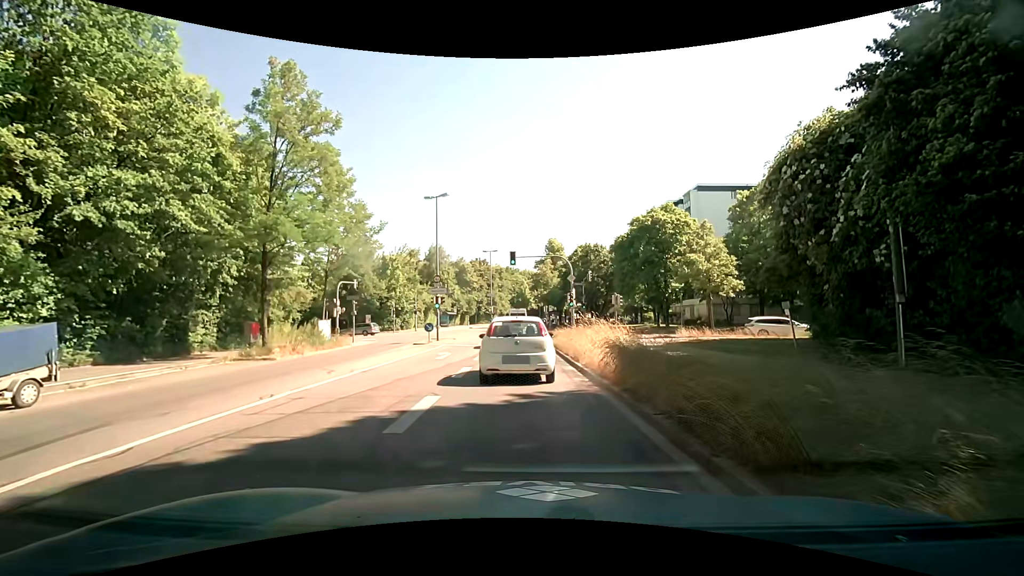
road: secondary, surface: asphalt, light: Day
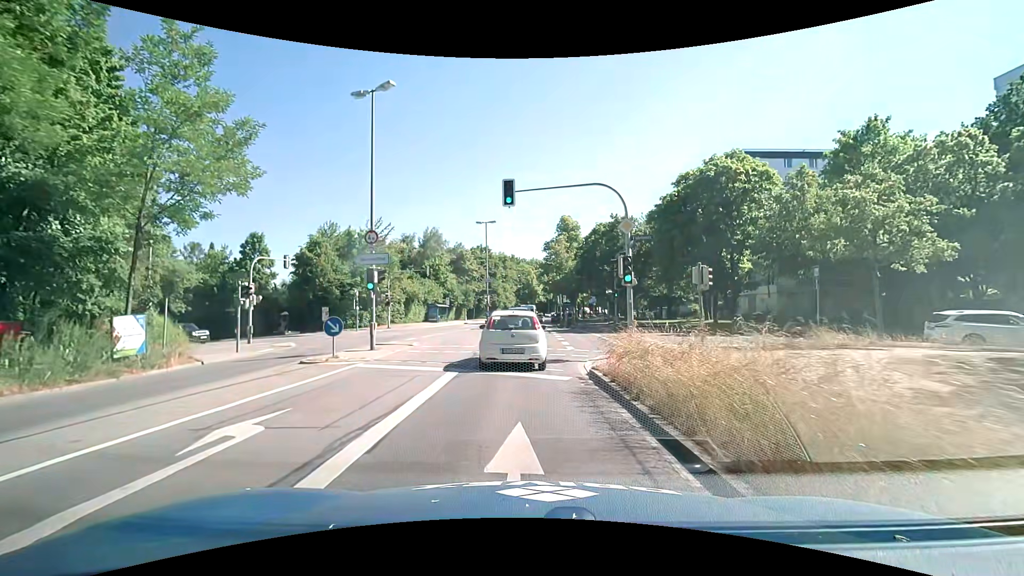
(0.0, +16.3) m; -1°
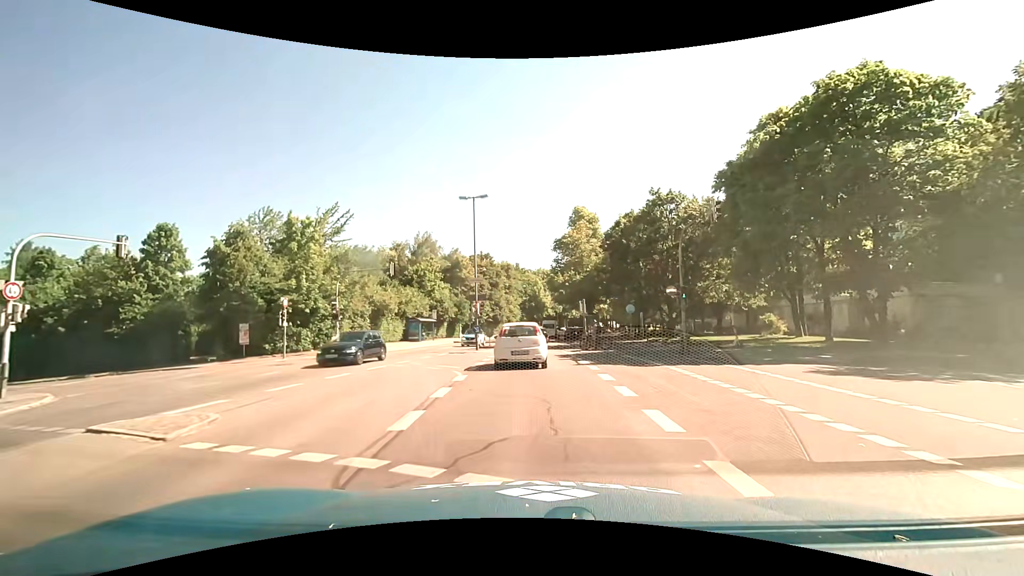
(-0.1, +15.8) m; -1°
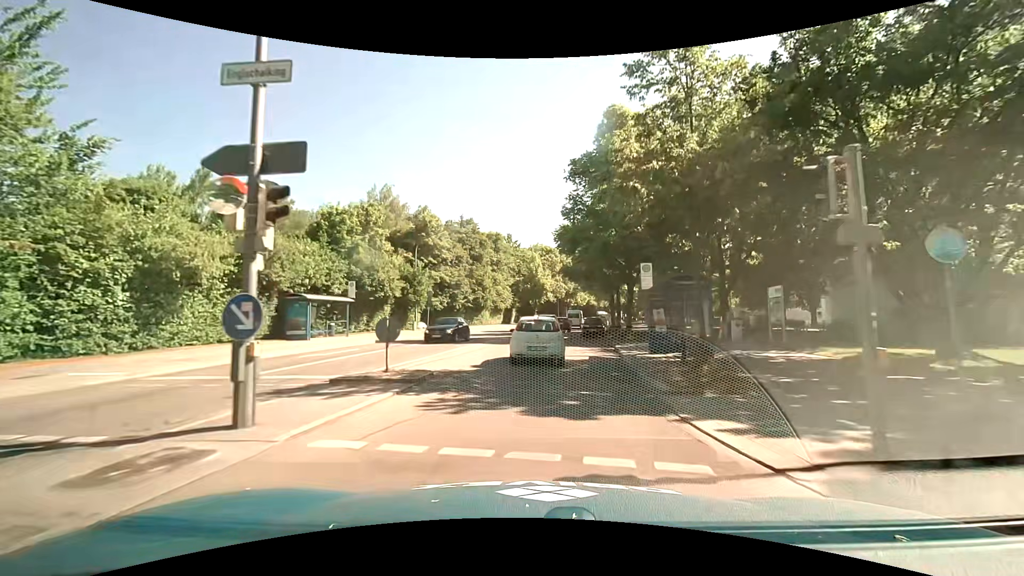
(+0.3, +27.2) m; +1°
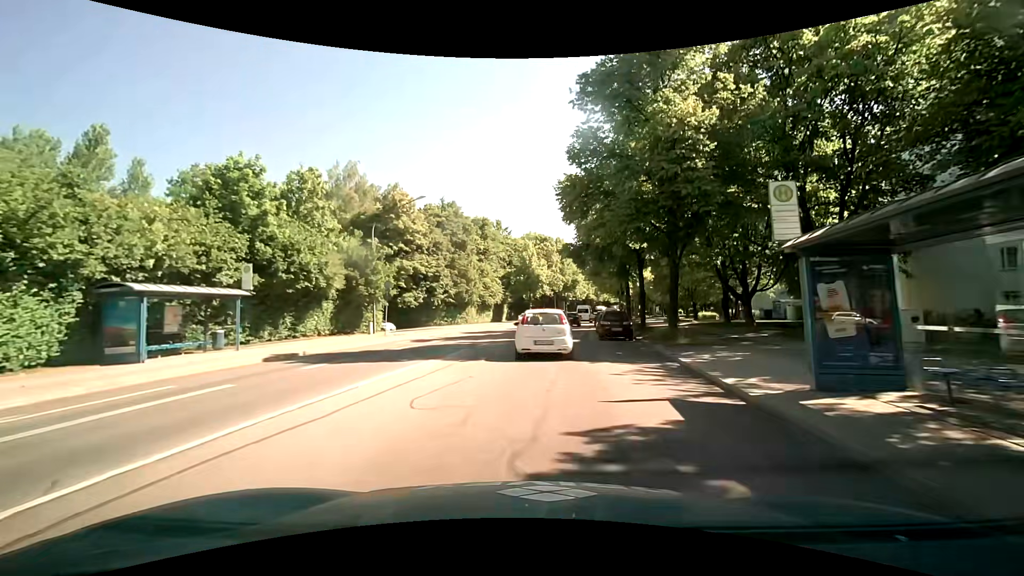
(+0.1, +11.7) m; +2°
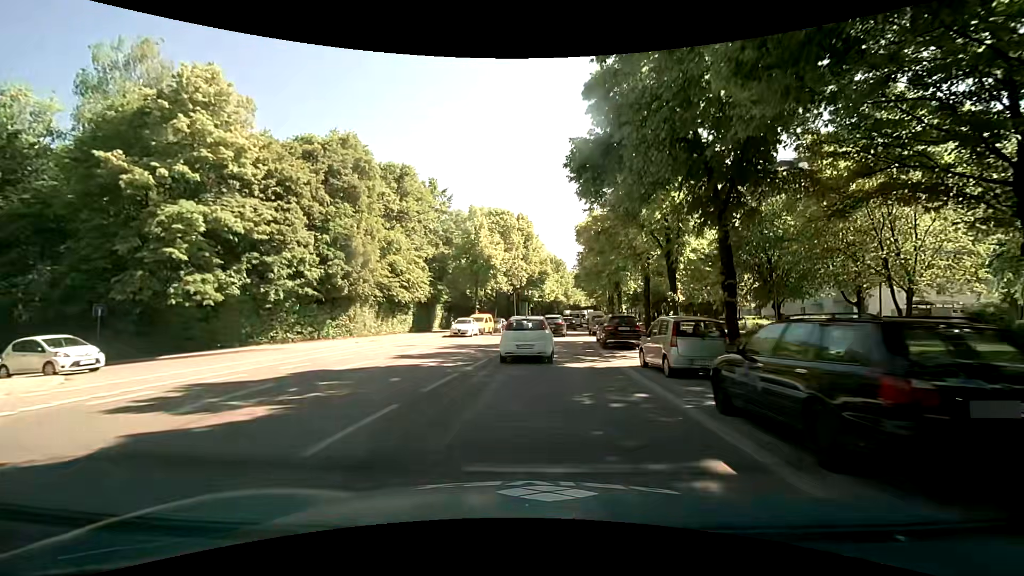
(+0.7, +28.9) m; +5°
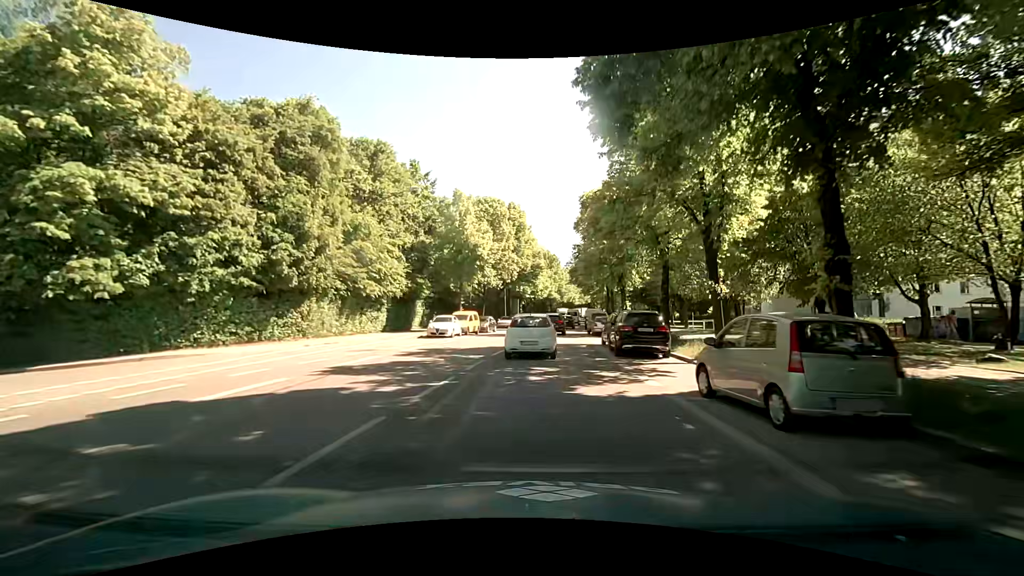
(0.0, +5.8) m; -1°
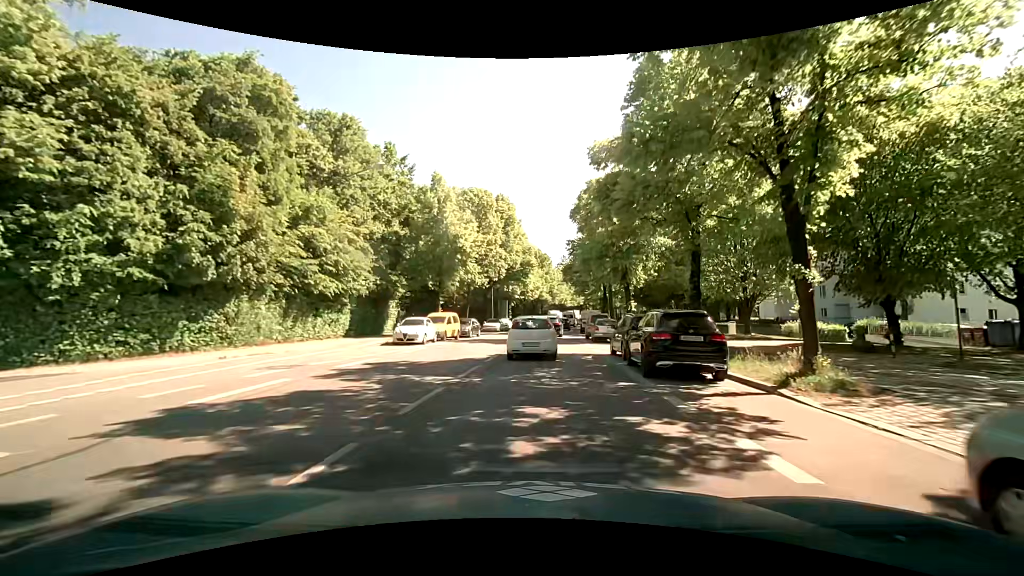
(+0.2, +5.9) m; +4°
(0, +10) (0, +20) (+1, +30) (+1, +40) (+2, +50) (+3, +60) (+4, +70) (+5, +80) (+6, +90) (+7, +100) m
